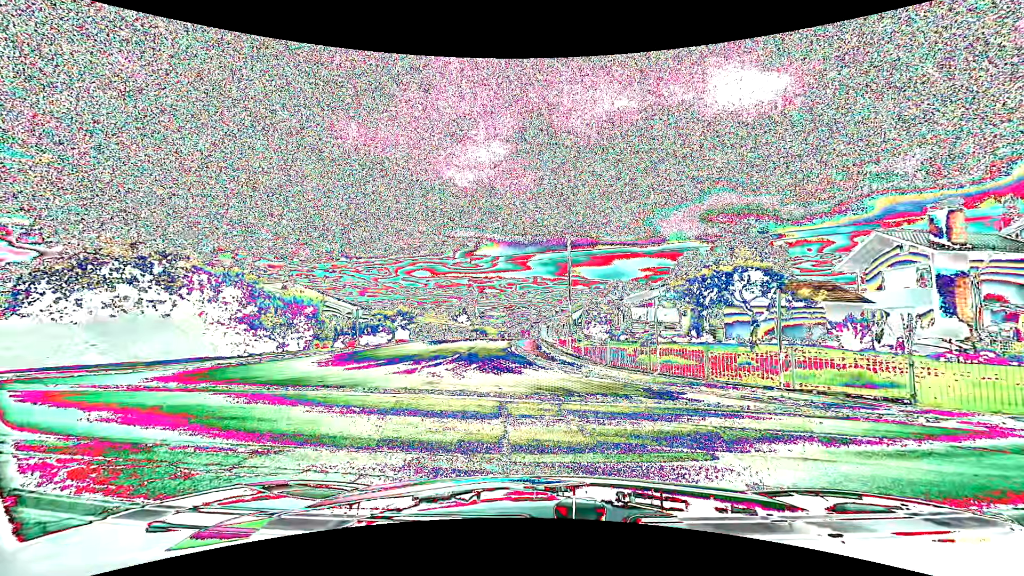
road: residential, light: Day
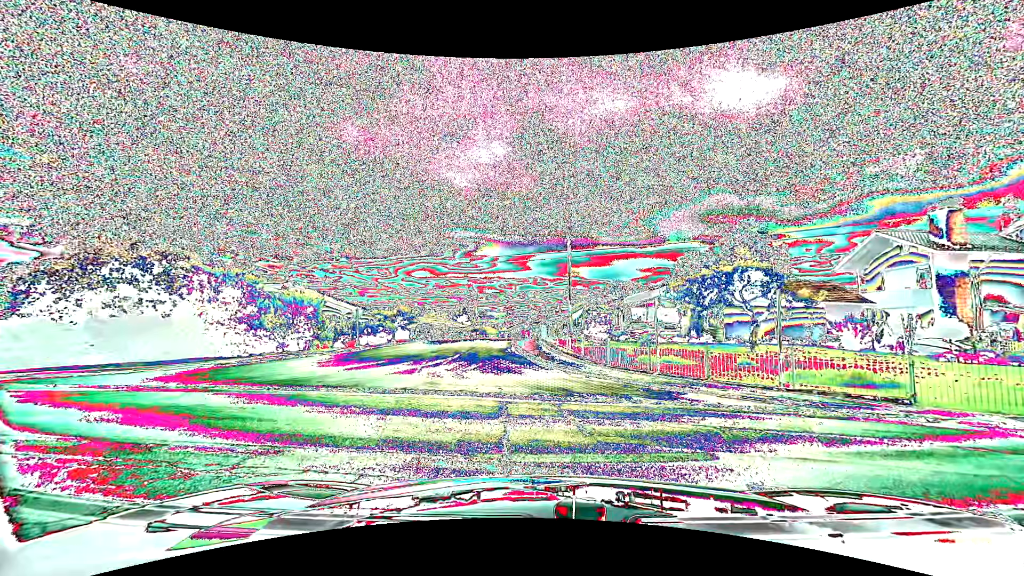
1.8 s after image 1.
(0.0, 0.0) m; 0°
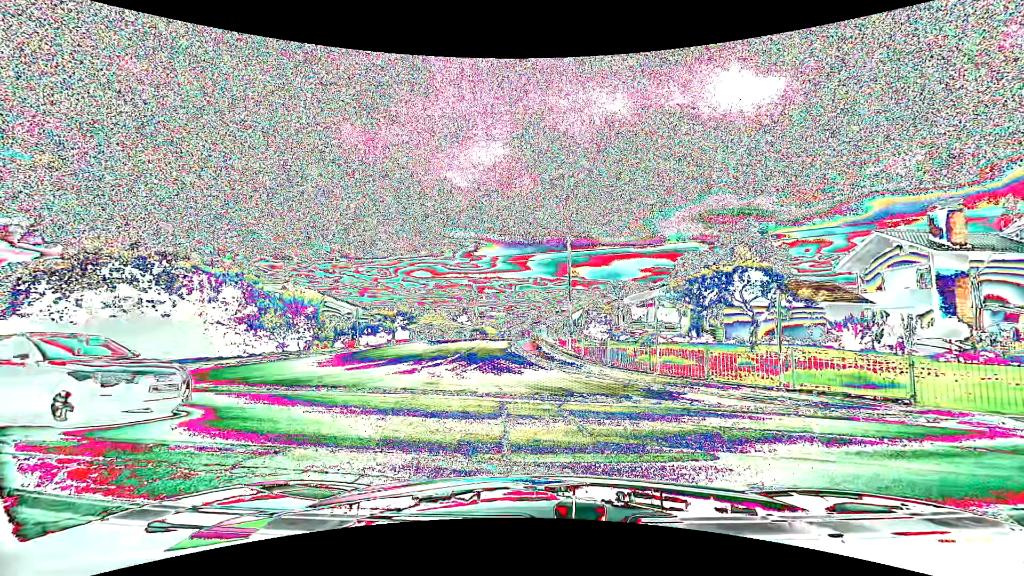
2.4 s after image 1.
(0.0, 0.0) m; 0°
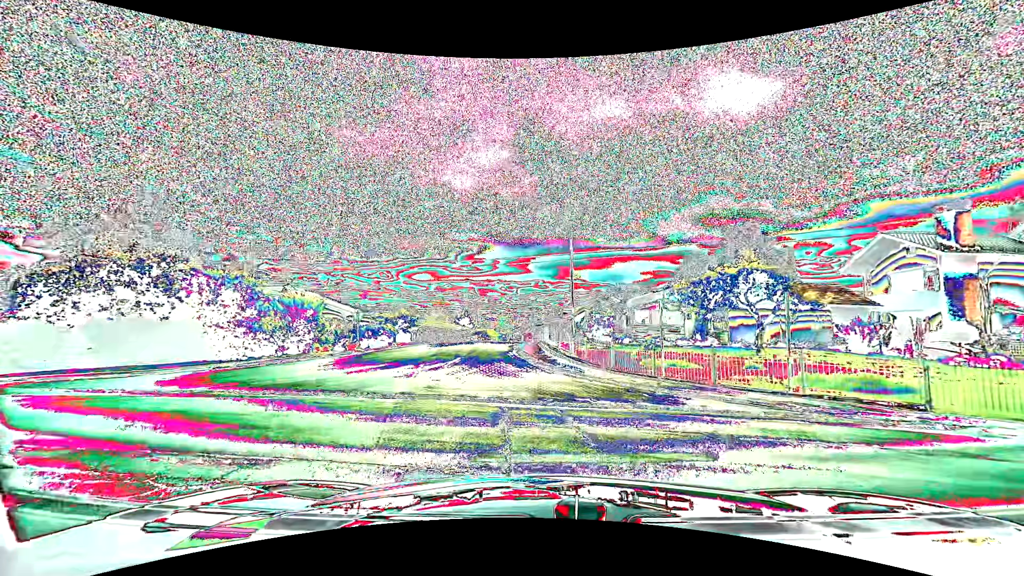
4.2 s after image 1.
(0.0, +0.3) m; 0°
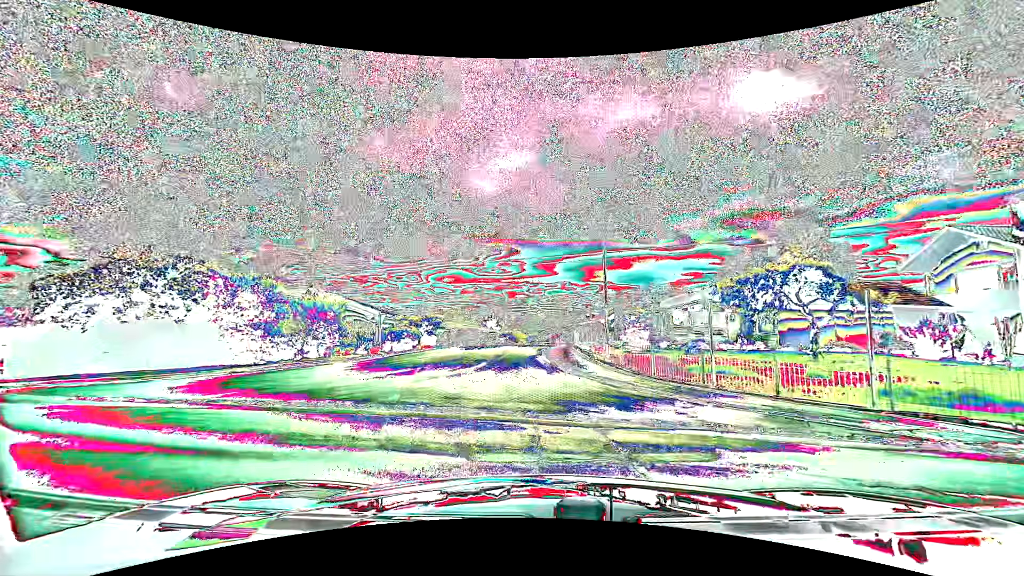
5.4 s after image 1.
(0.0, +1.8) m; -2°
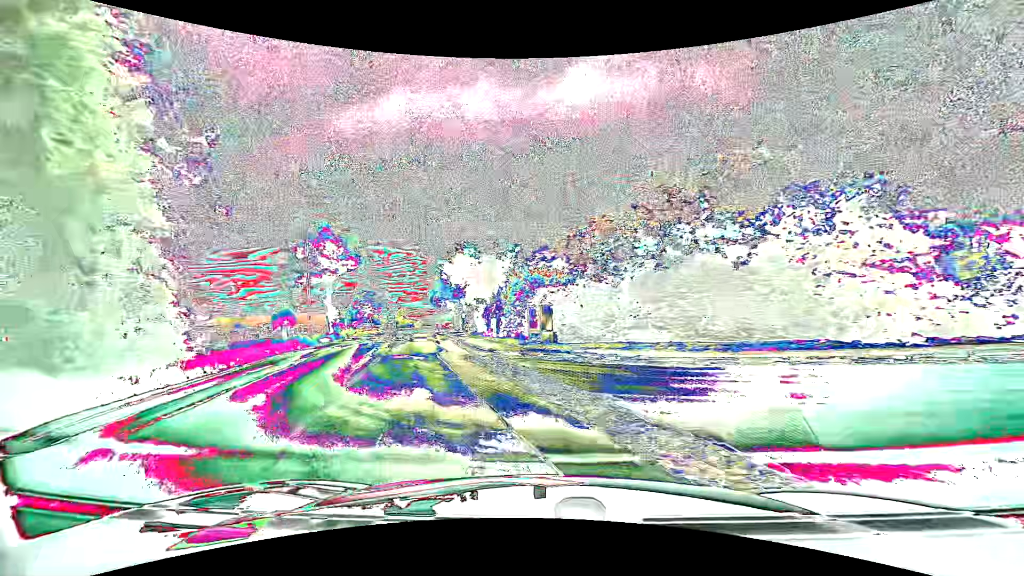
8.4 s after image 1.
(-6.2, +11.4) m; -59°
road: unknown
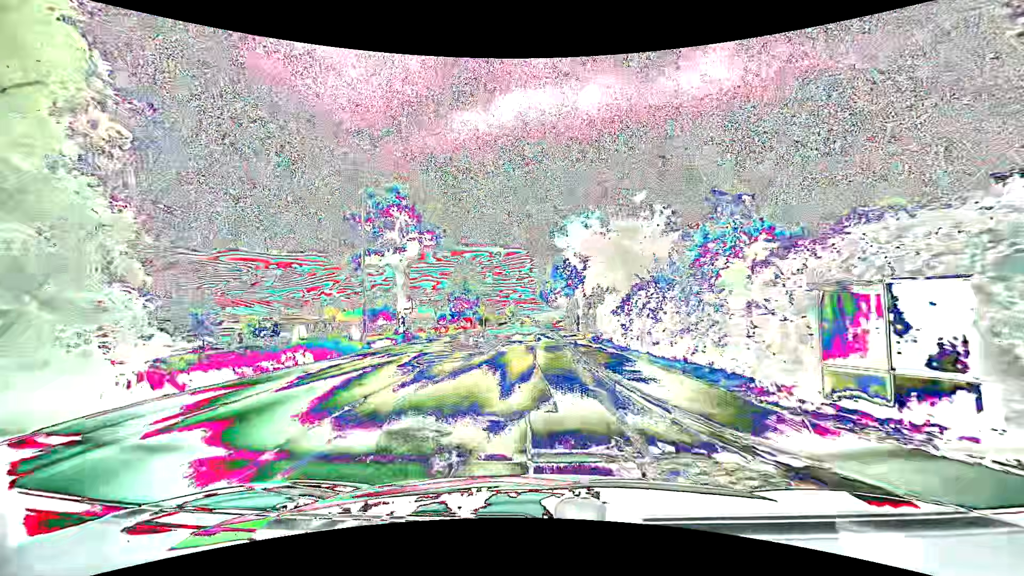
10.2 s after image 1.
(-1.9, +13.1) m; -13°
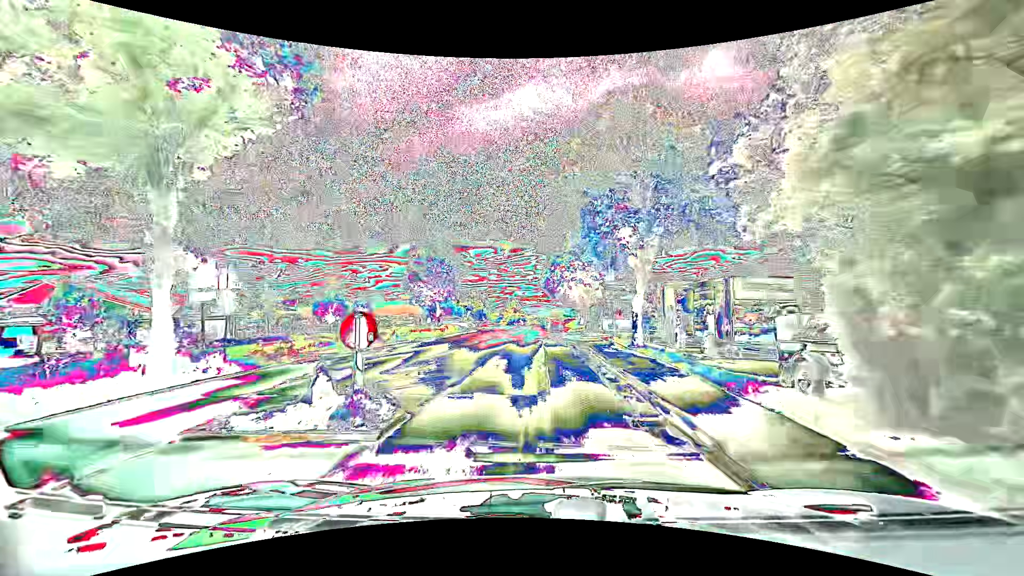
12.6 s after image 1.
(-0.2, +20.8) m; 0°
(0, +10) (-1, +20) (-1, +30) (-1, +40) (-1, +50) (-1, +60) (-1, +70) (-1, +80) (-2, +90) (-3, +100) m
